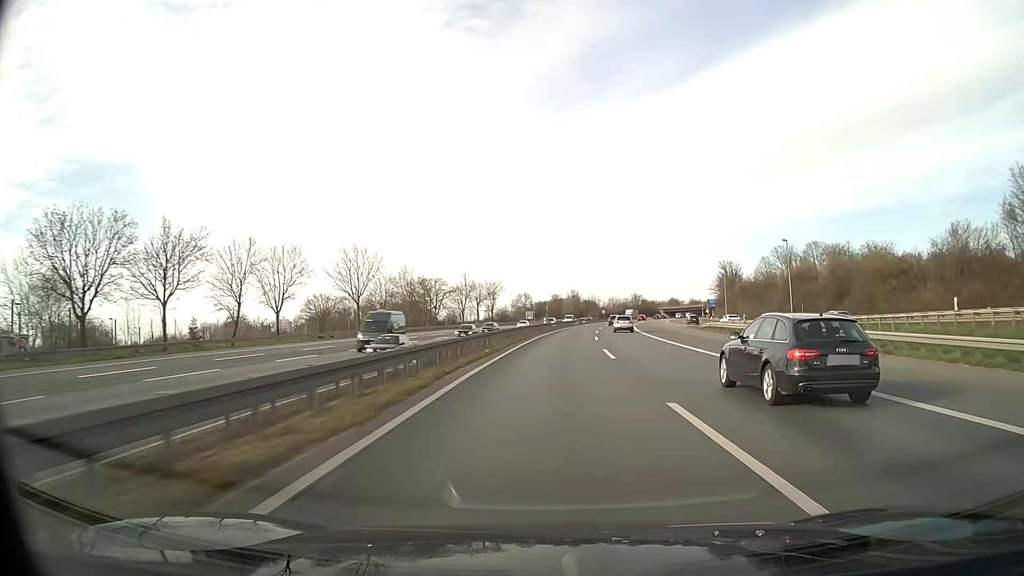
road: motorway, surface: asphalt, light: Day
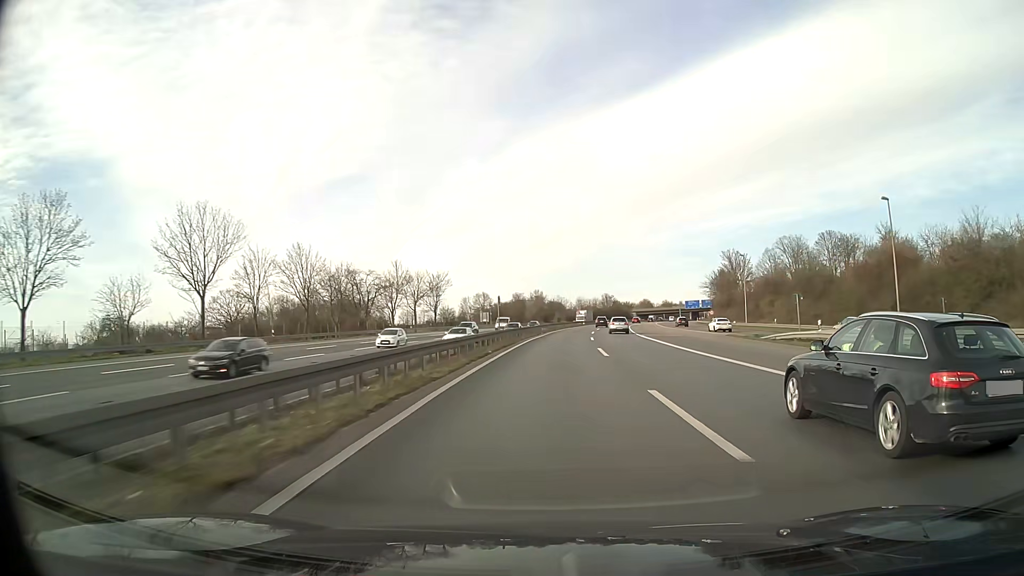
(+0.9, +33.7) m; +3°
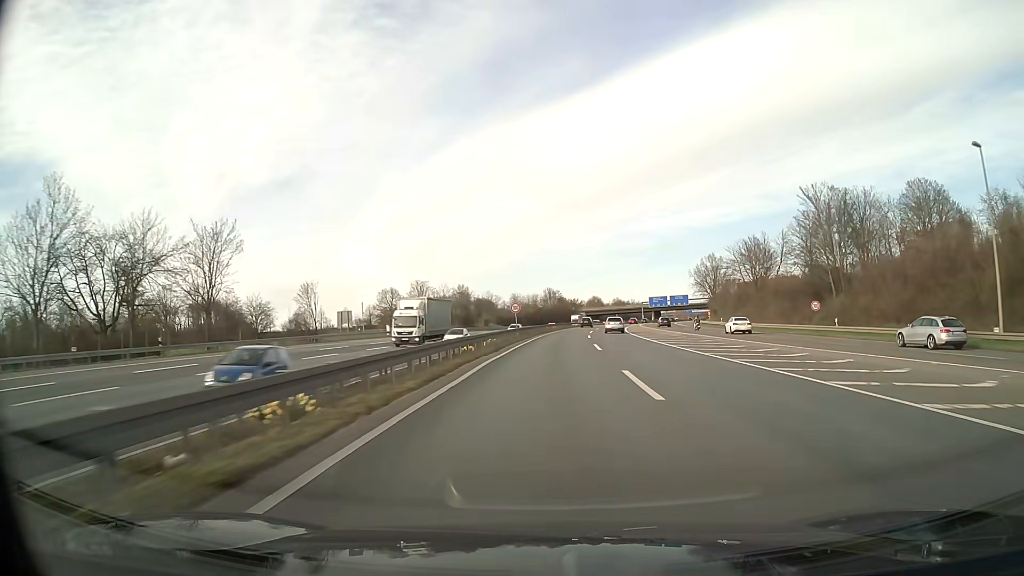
(+3.3, +67.2) m; +6°
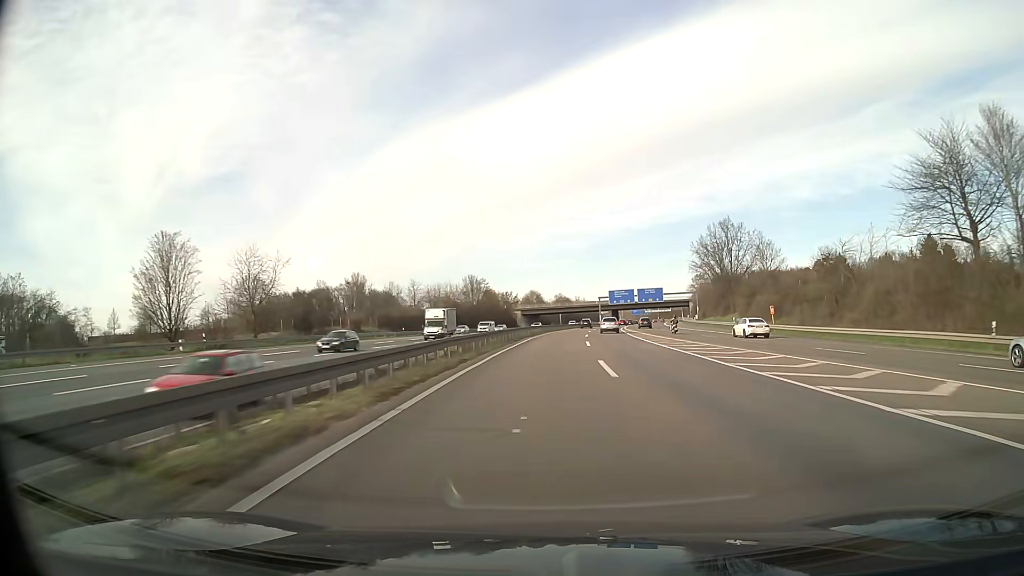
(+3.3, +67.7) m; +6°
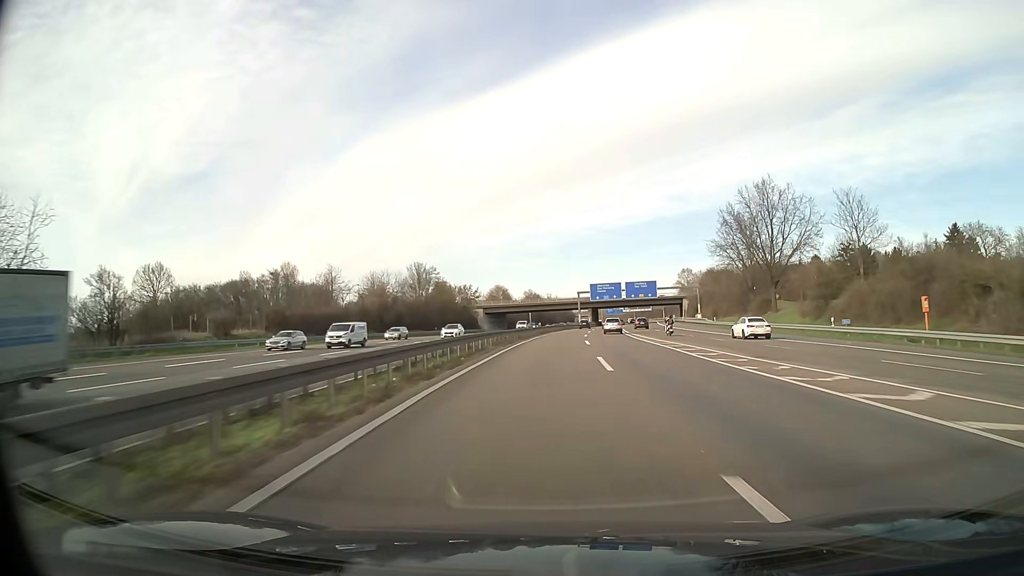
(+0.7, +34.2) m; +2°
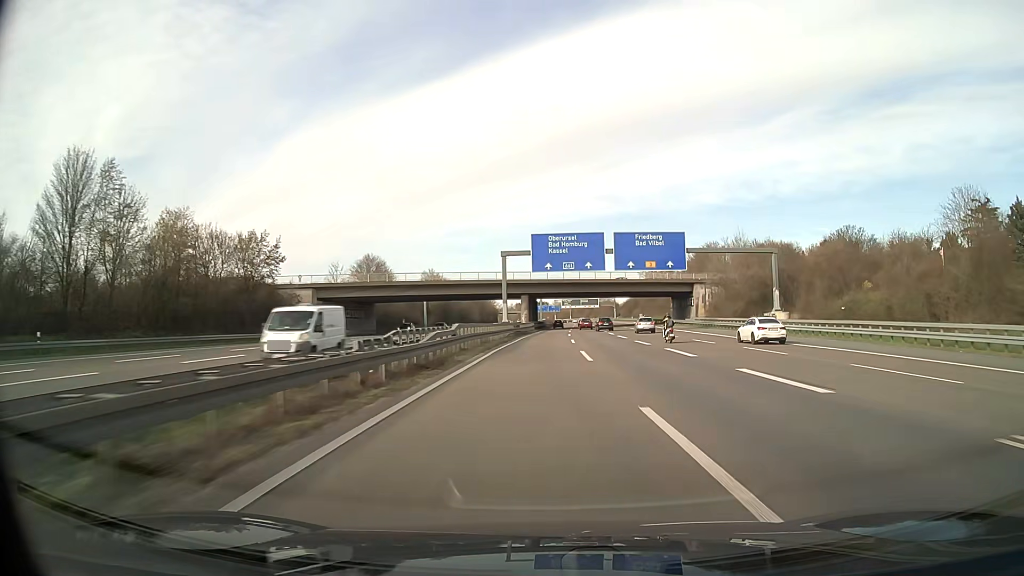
(+4.7, +86.0) m; +6°
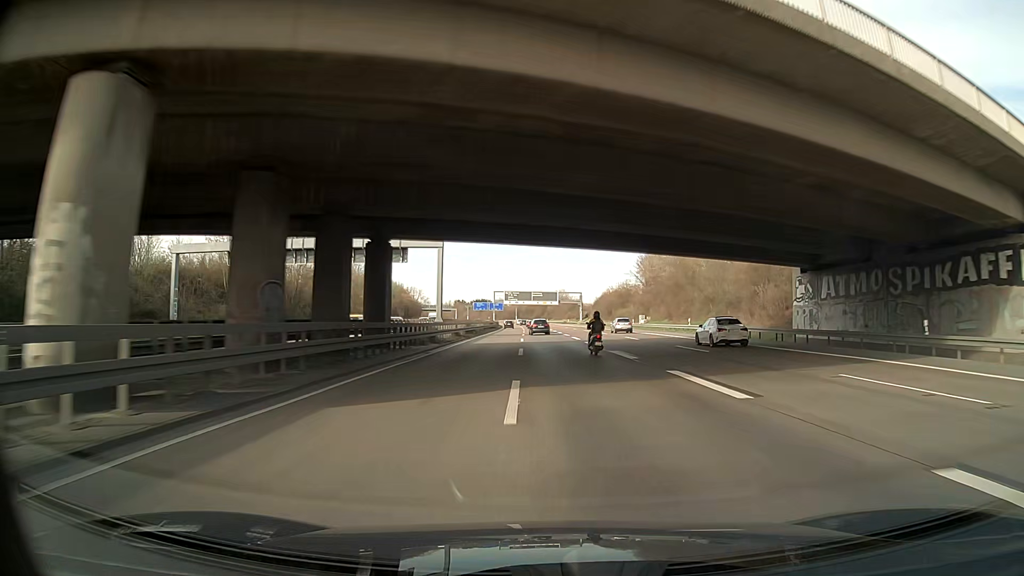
(+3.9, +85.2) m; +5°
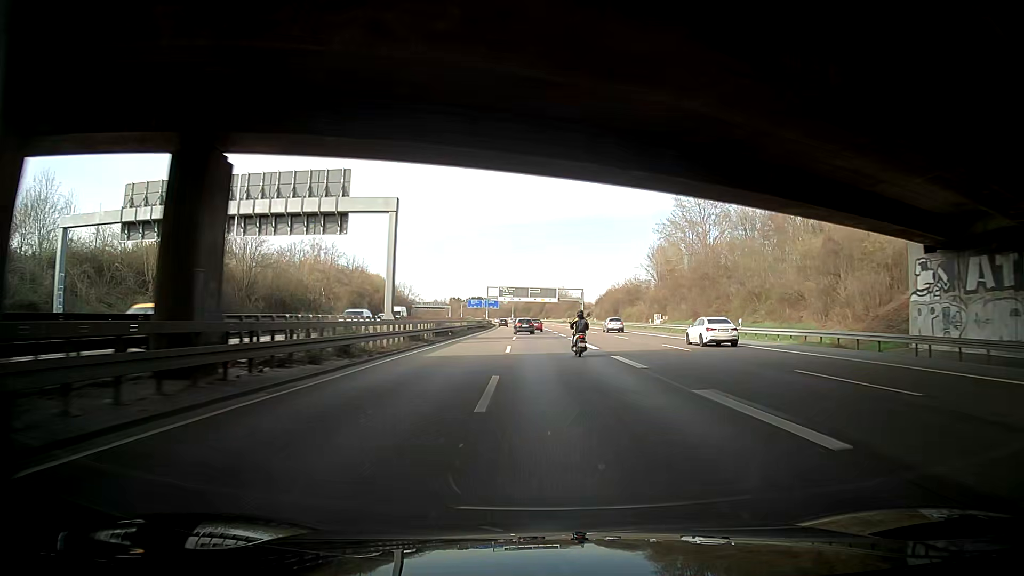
(+0.1, +16.7) m; +1°
(0, +10) (0, +20) (0, +30) (0, +40) (0, +50) (-1, +60) (-1, +70) (-1, +80) (-2, +90) (-2, +100) m
